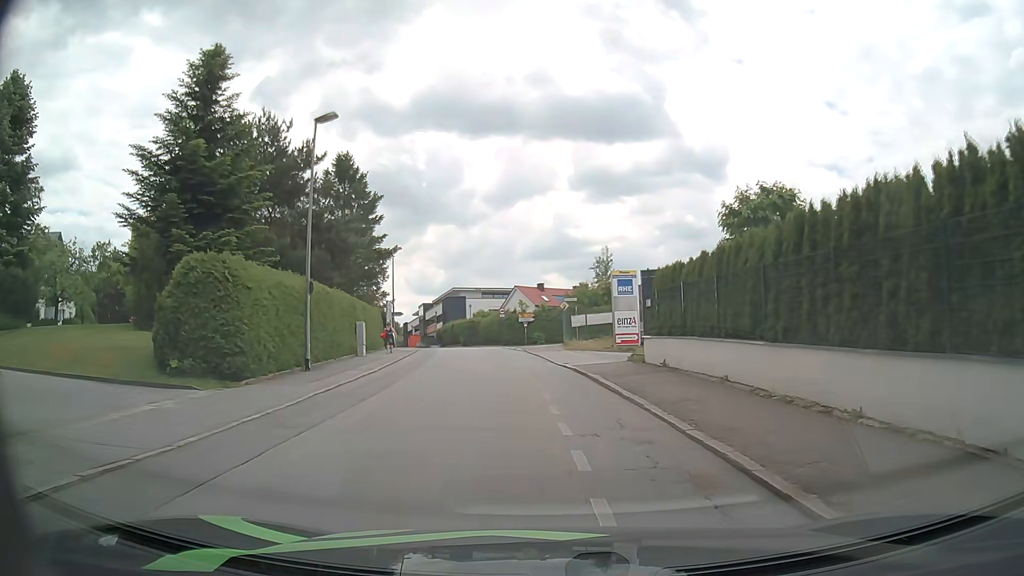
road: residential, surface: asphalt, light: Day
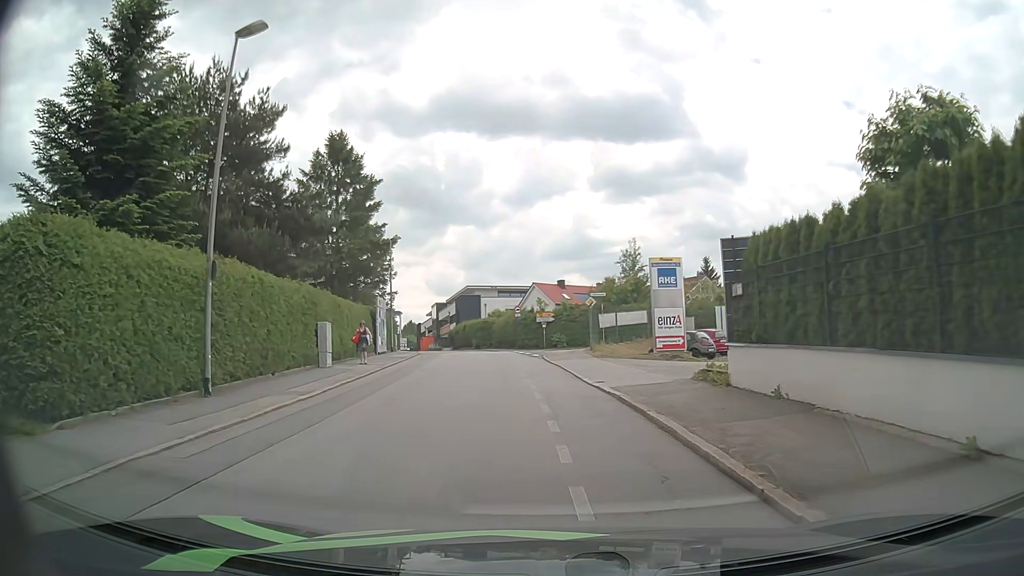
(-0.1, +7.5) m; -2°
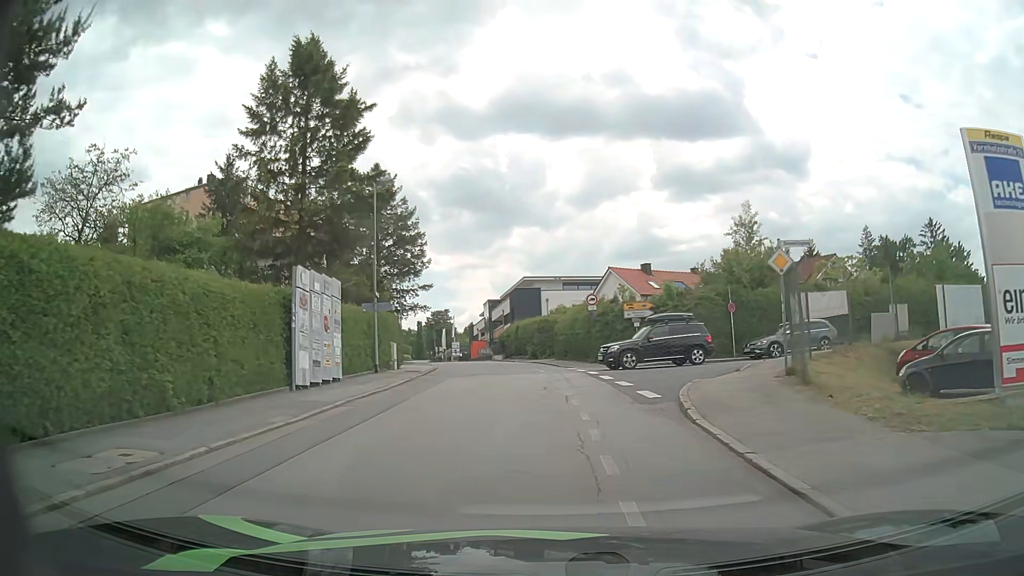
(-1.0, +20.5) m; -5°
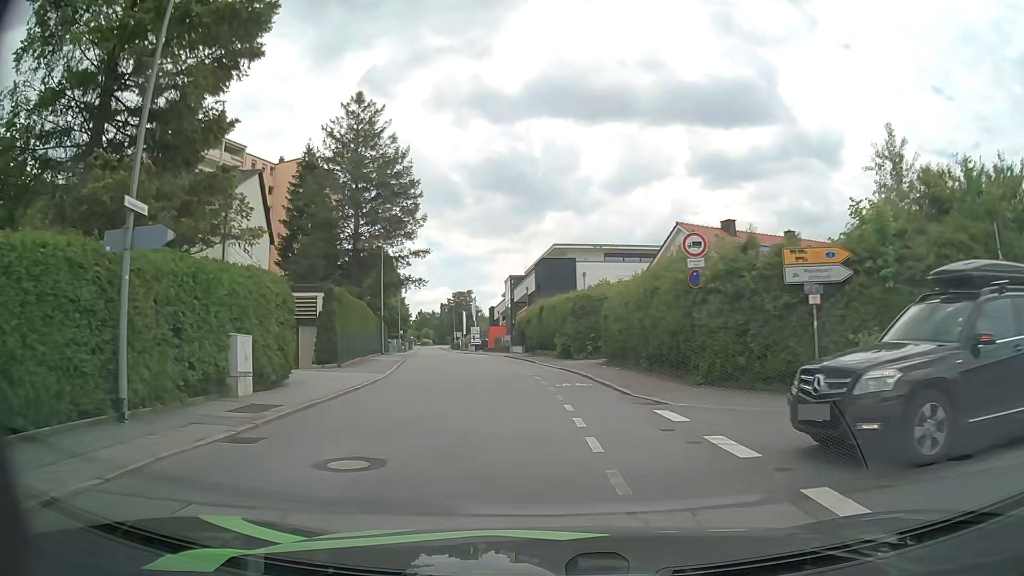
(-0.4, +19.1) m; -3°
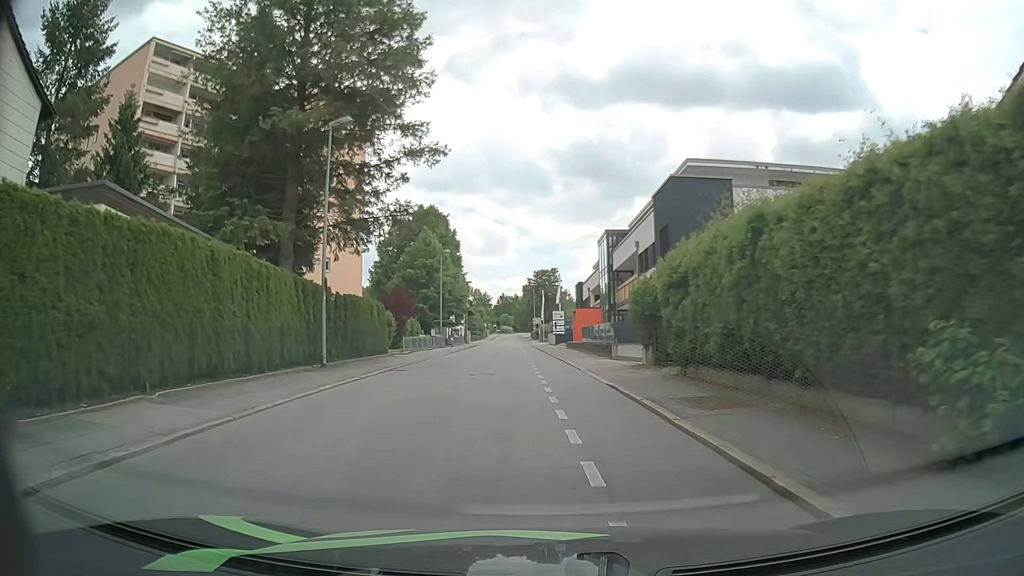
(-1.9, +27.8) m; -7°
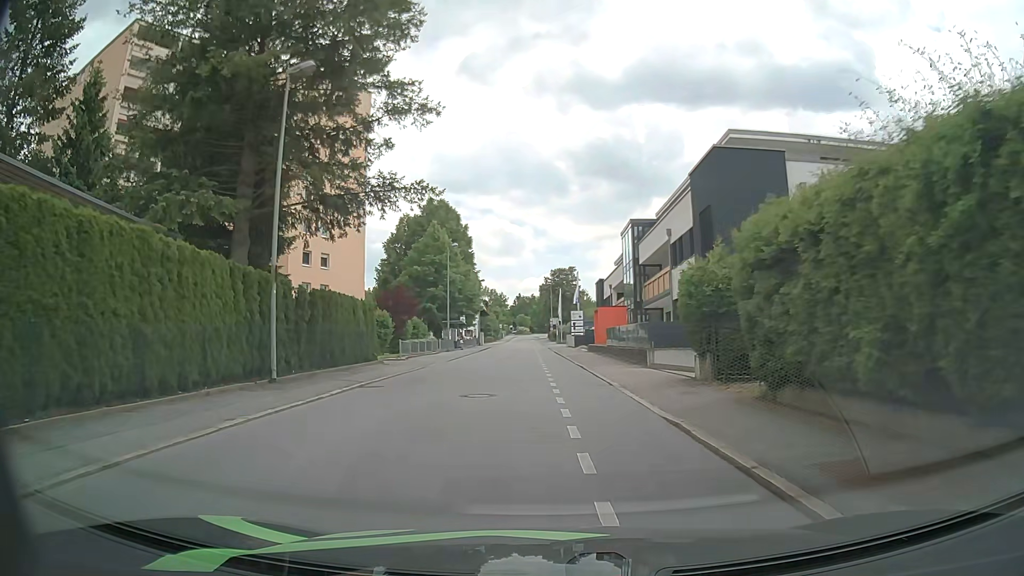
(-0.1, +5.3) m; -2°
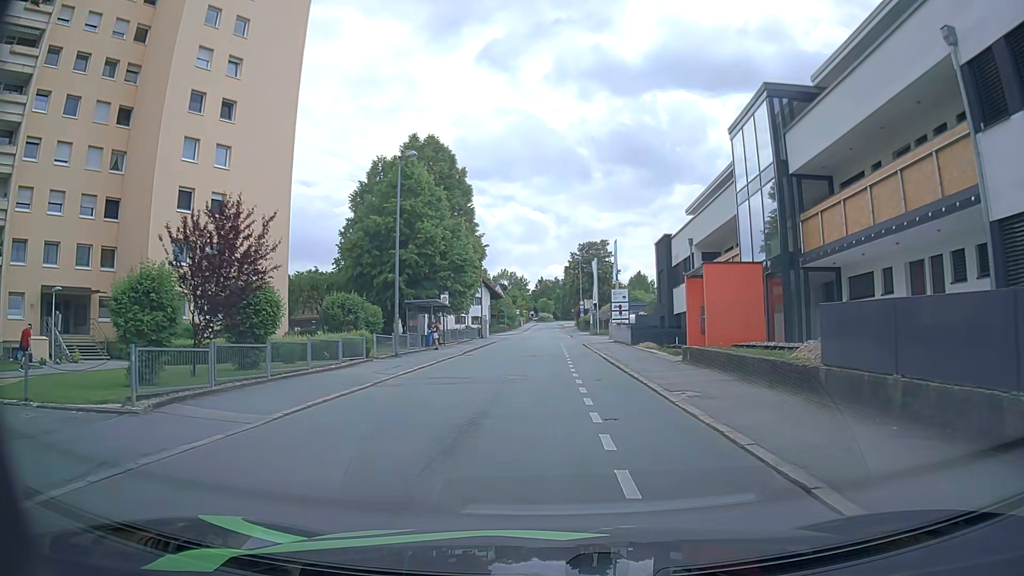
(-0.7, +24.8) m; -3°
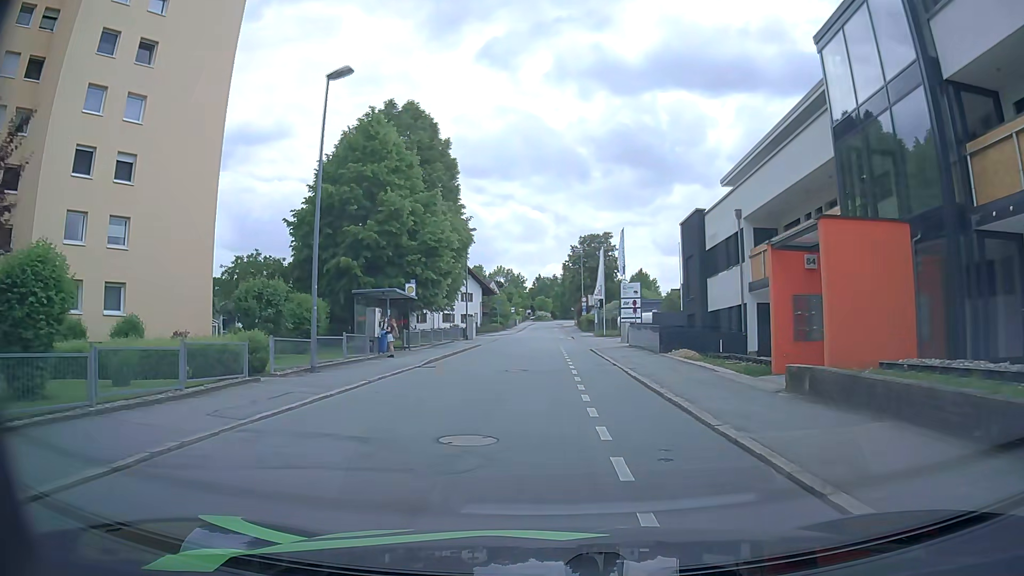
(+0.1, +9.4) m; +1°
(0, +10) (0, +20) (+1, +30) (+1, +40) (+1, +50) (0, +60) (-6, +68) (-13, +75) (-21, +82) (-28, +88) m
